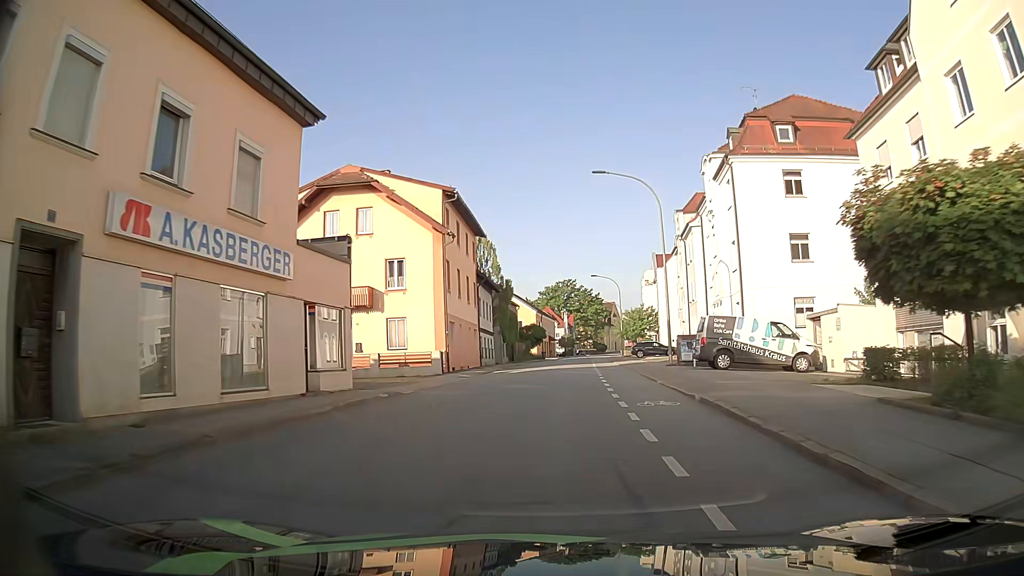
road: tertiary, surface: asphalt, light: Day
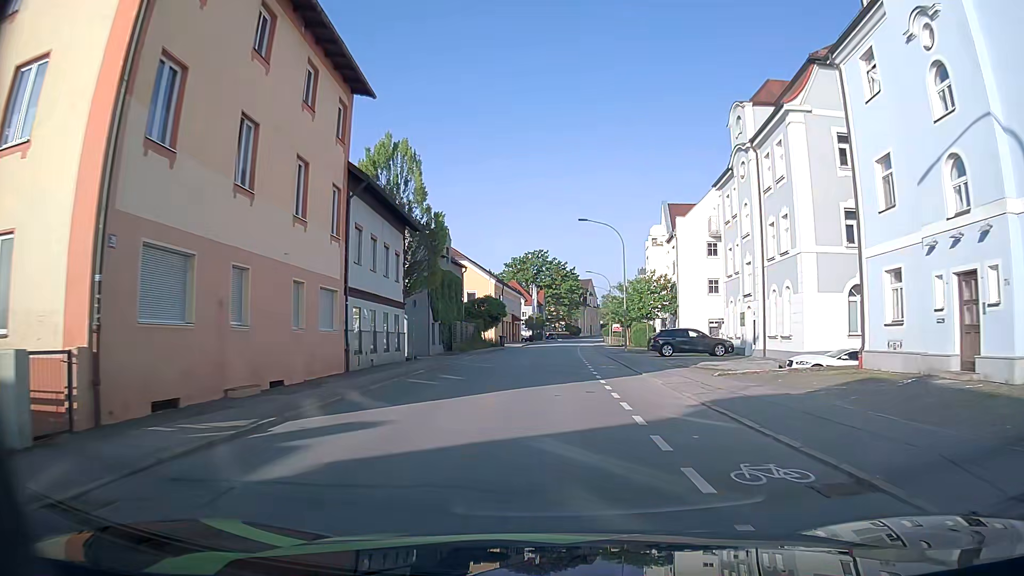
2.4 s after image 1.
(+0.3, +26.8) m; +2°
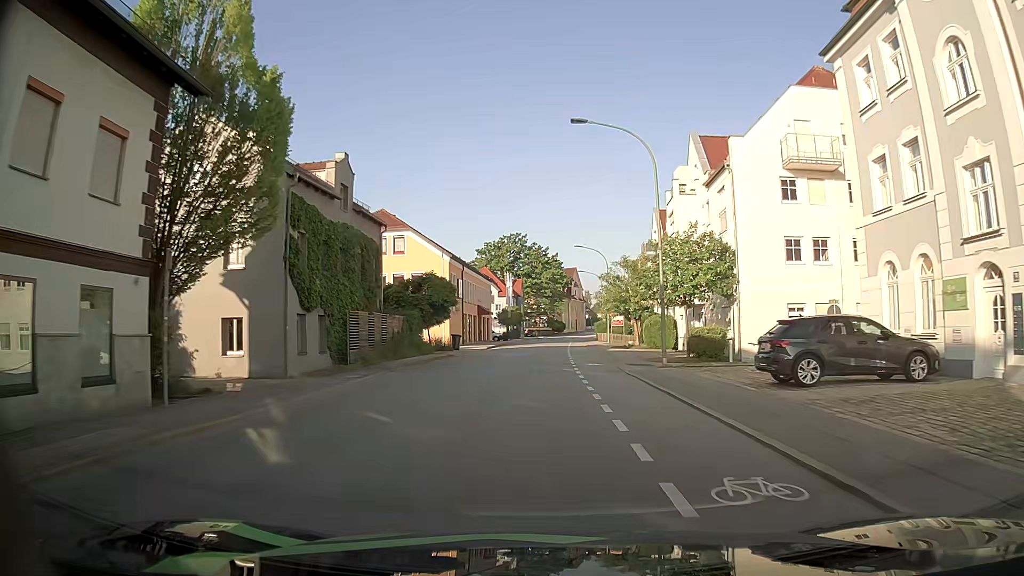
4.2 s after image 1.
(+0.4, +20.9) m; +1°
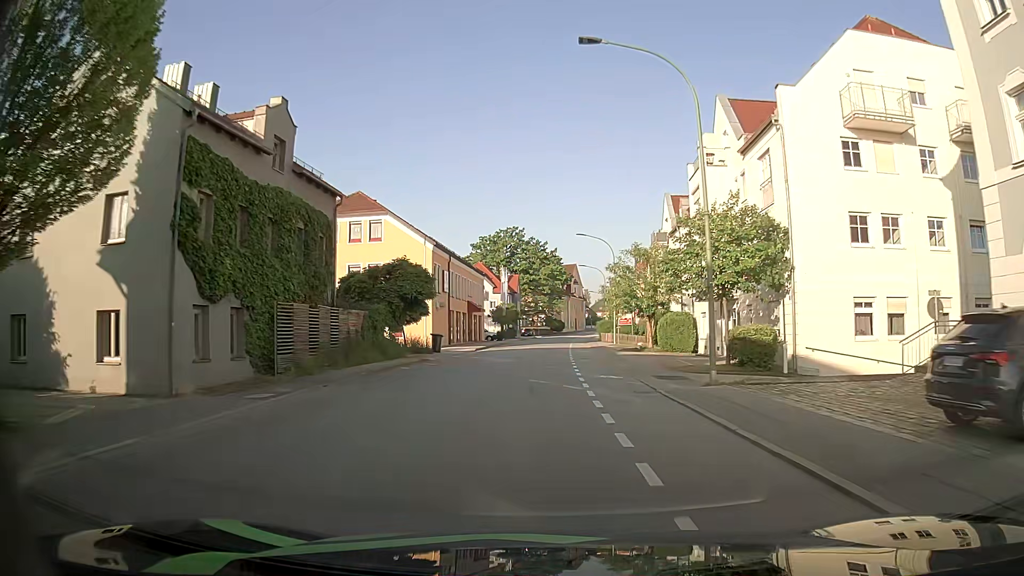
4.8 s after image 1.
(0.0, +7.2) m; 0°
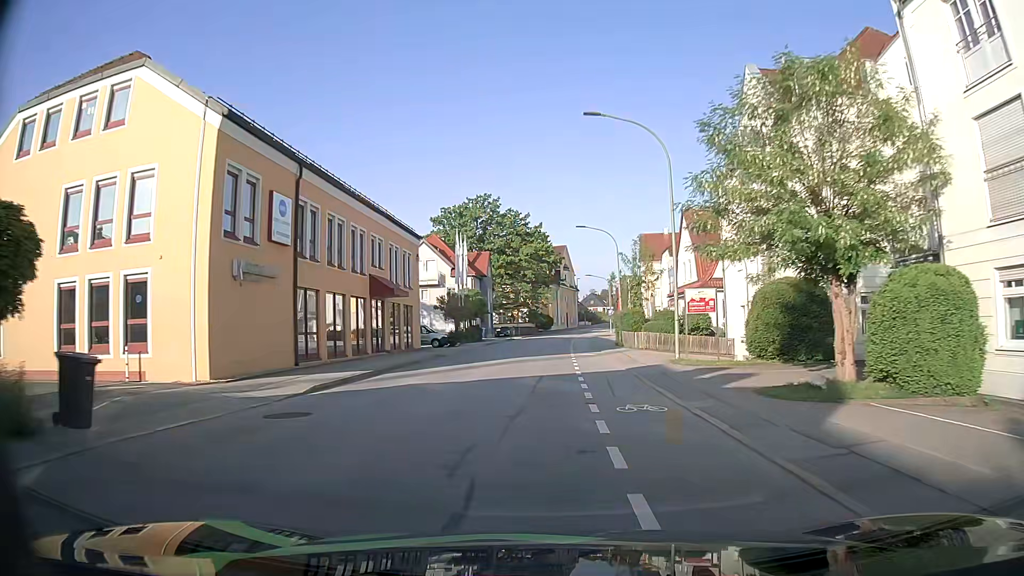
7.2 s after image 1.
(+0.7, +29.9) m; +2°
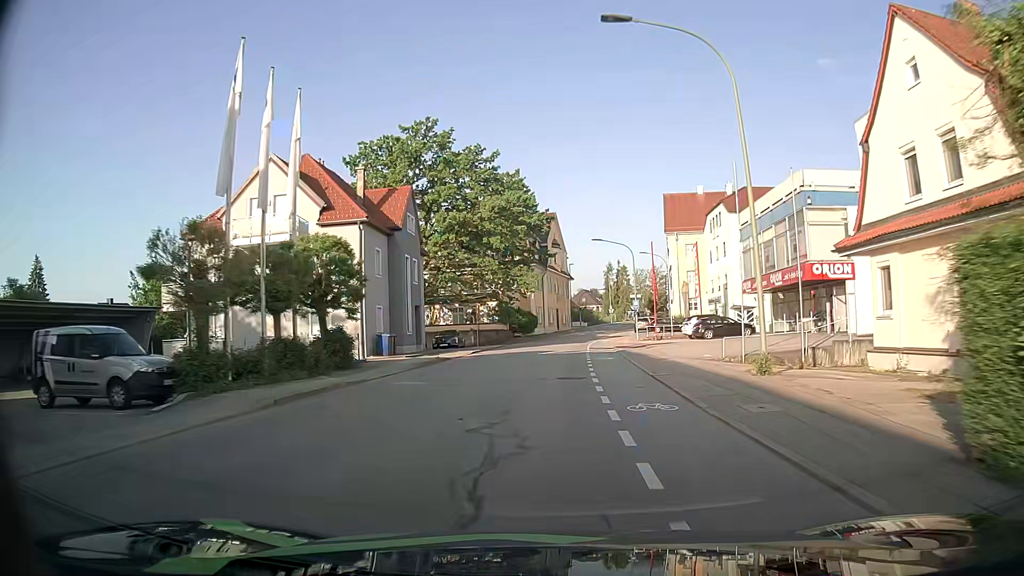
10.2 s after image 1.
(+0.2, +37.1) m; +1°
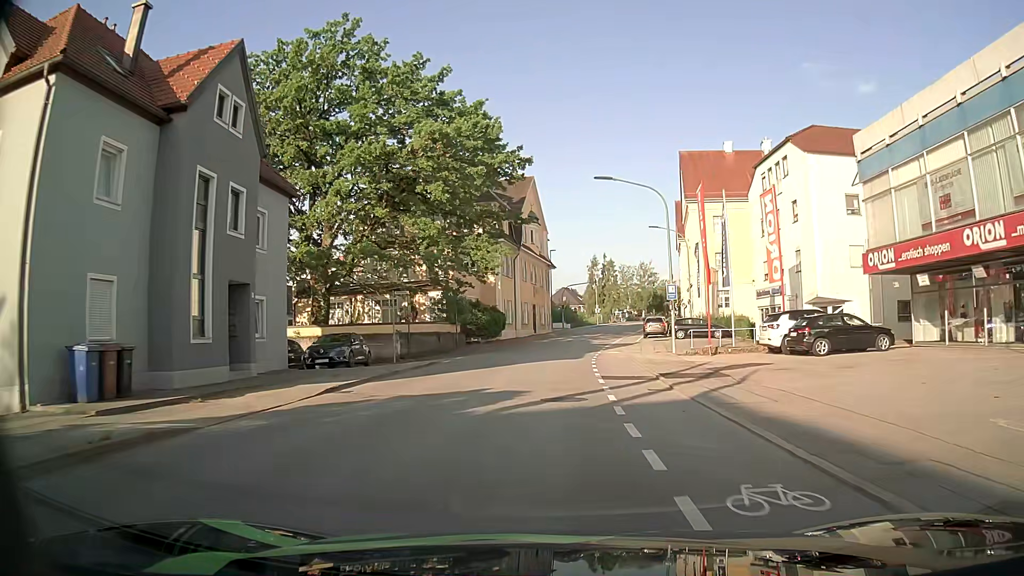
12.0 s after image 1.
(+0.3, +21.7) m; +2°
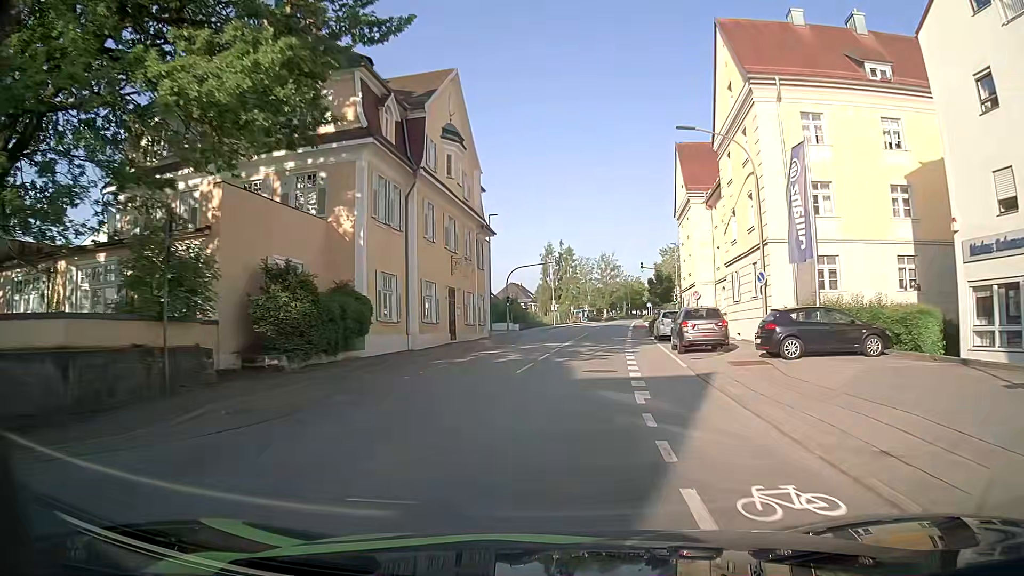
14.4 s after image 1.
(+1.0, +28.4) m; +4°
